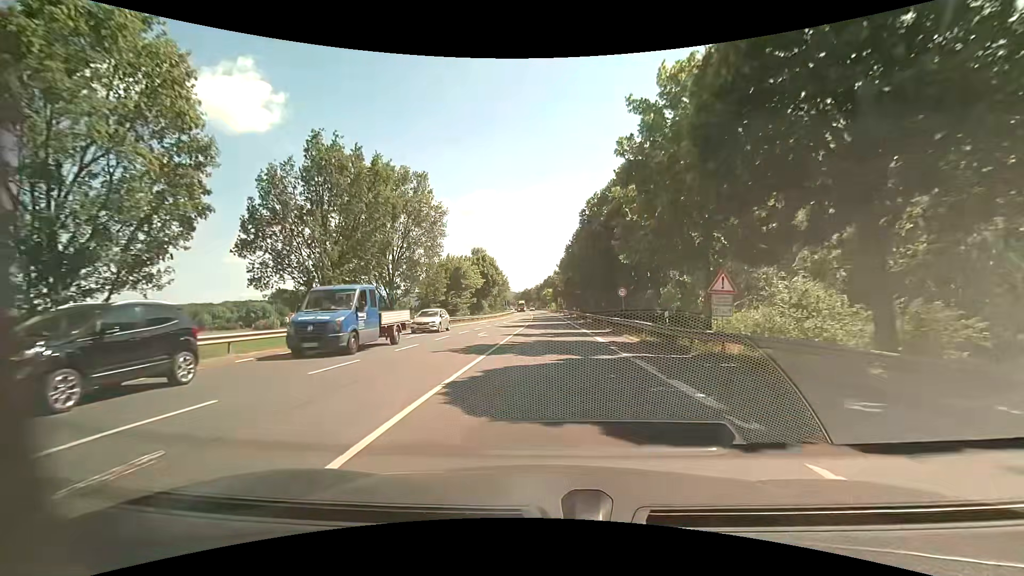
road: primary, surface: asphalt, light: Day
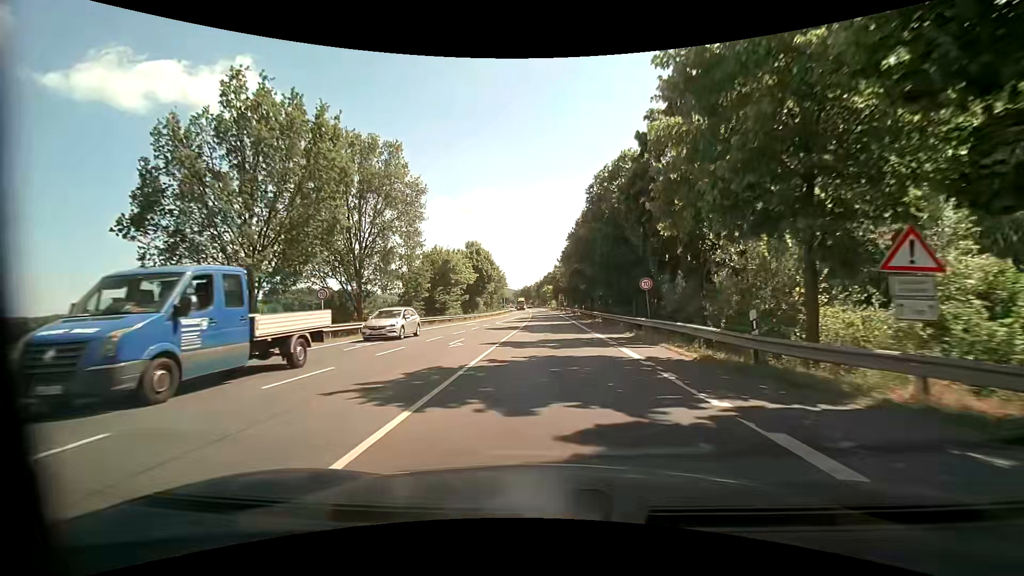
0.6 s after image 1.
(0.0, +8.0) m; 0°
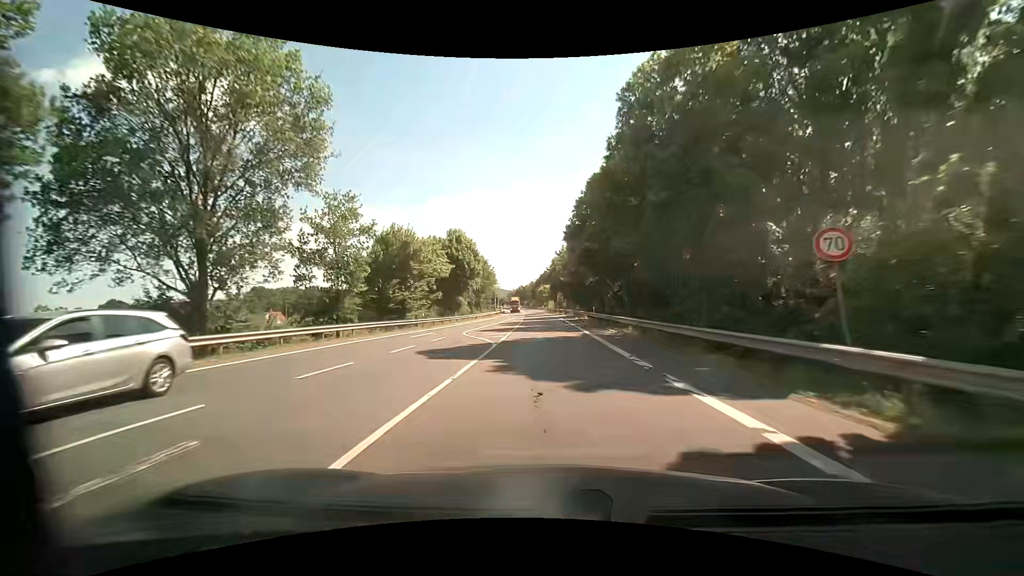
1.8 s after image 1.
(-0.1, +16.9) m; 0°
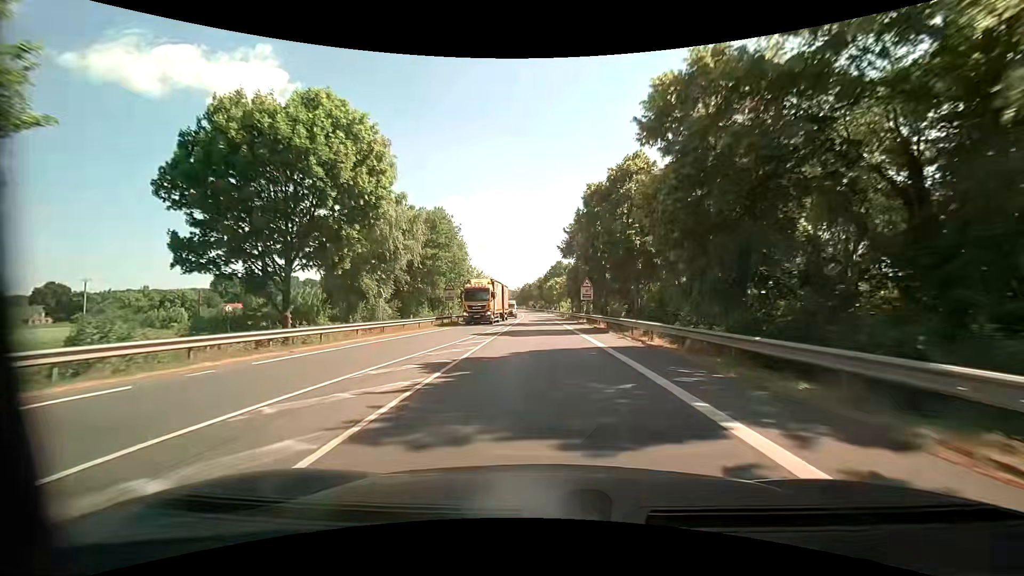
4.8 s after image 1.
(-0.1, +47.8) m; -1°
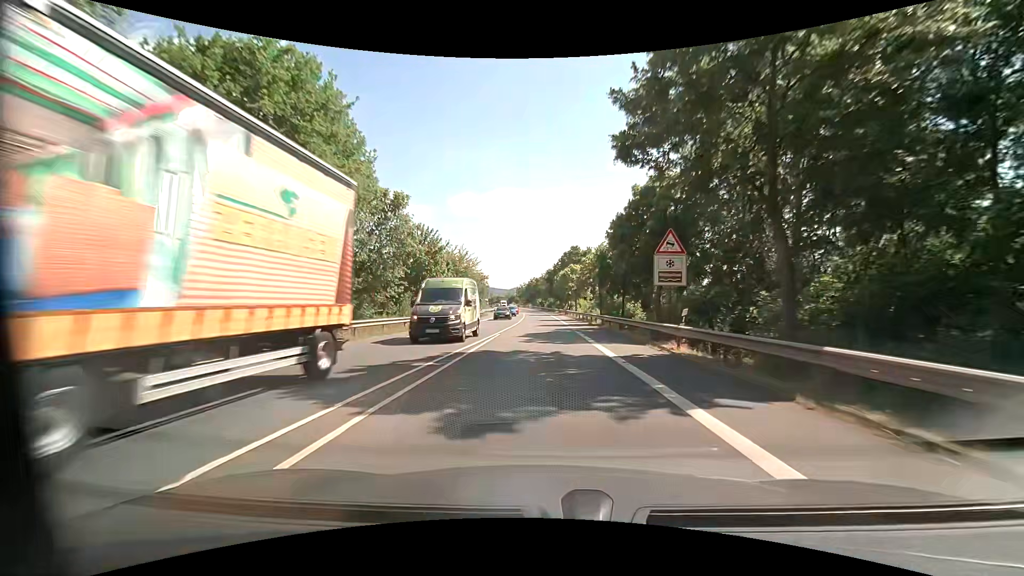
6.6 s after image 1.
(-0.2, +31.8) m; -1°
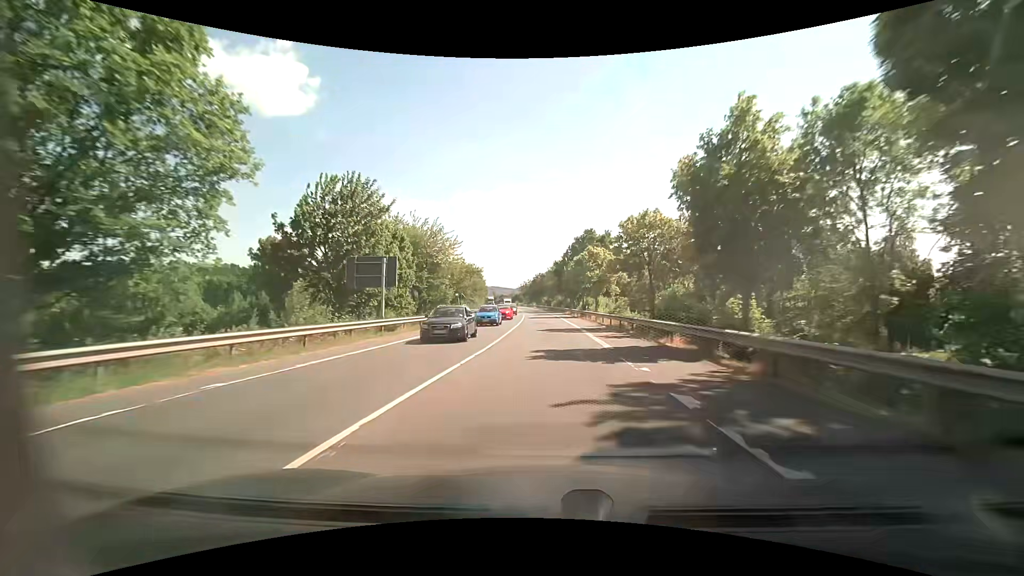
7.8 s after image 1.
(-0.2, +22.0) m; 0°
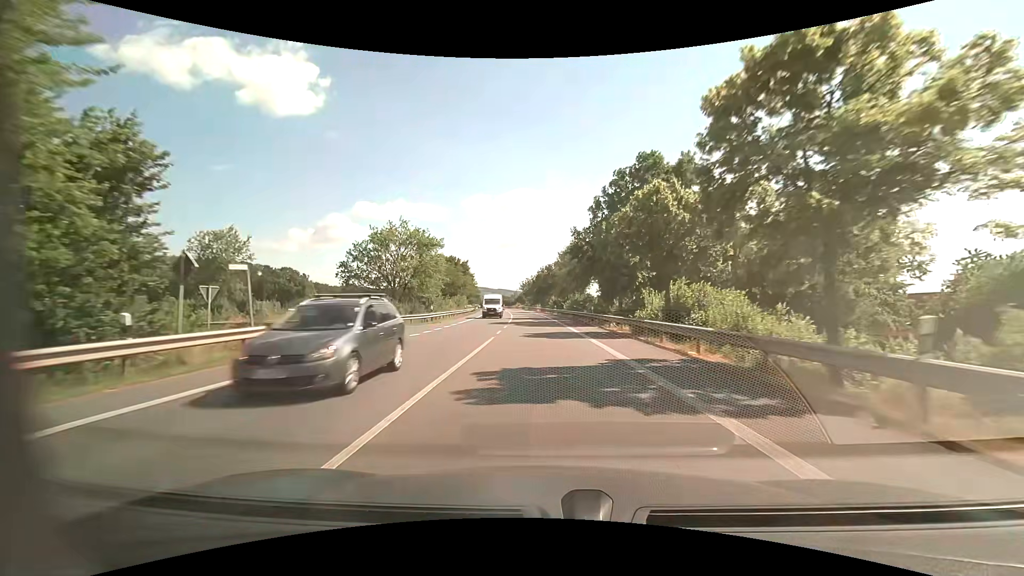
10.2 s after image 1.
(-0.5, +43.8) m; -1°
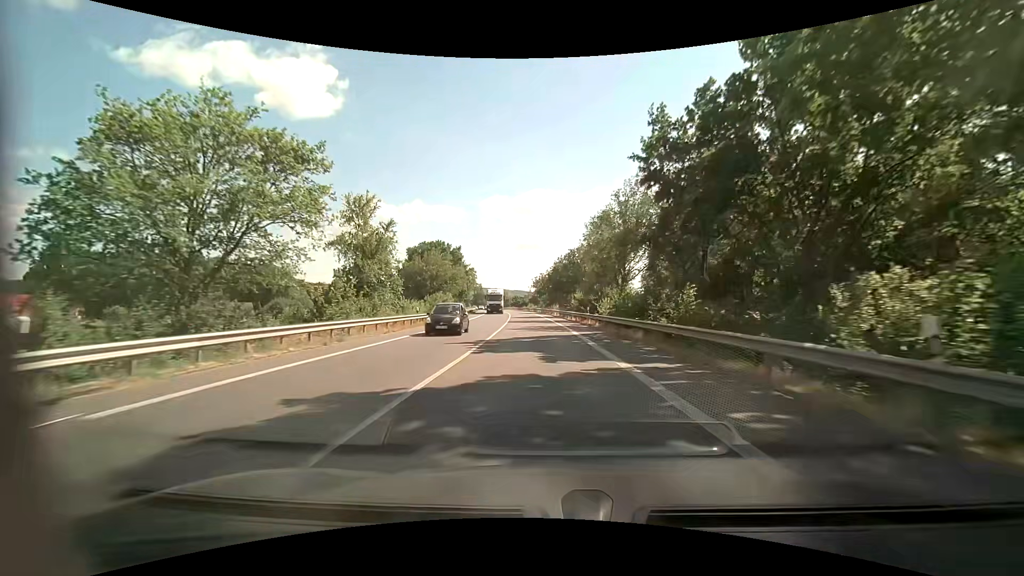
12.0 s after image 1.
(-0.5, +32.4) m; -2°
(0, +10) (0, +20) (-1, +30) (-1, +40) (-2, +50) (-2, +60) (-3, +70) (-4, +80) (-5, +90) (-6, +100) m
